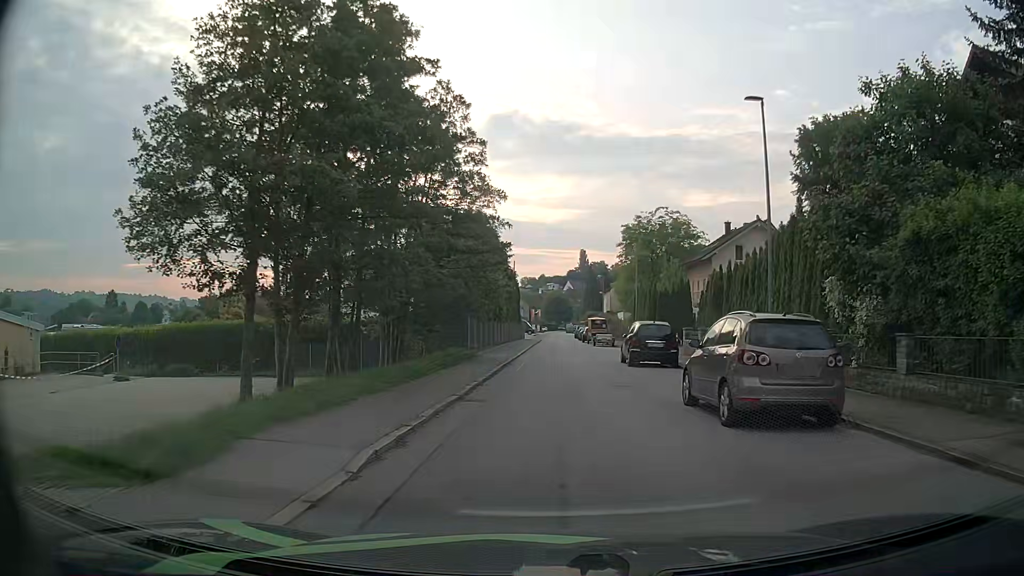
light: Day
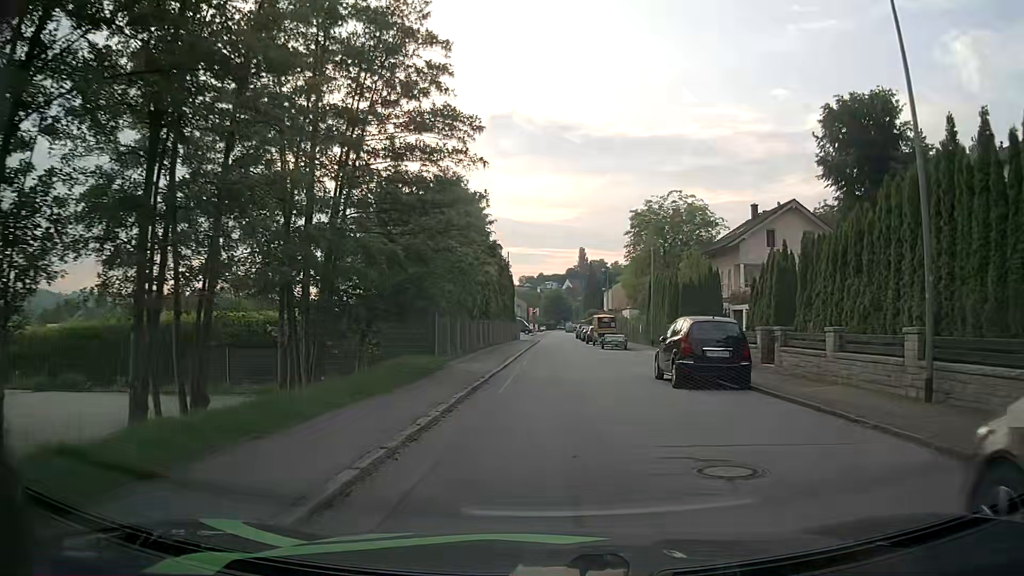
(0.0, +8.8) m; +1°
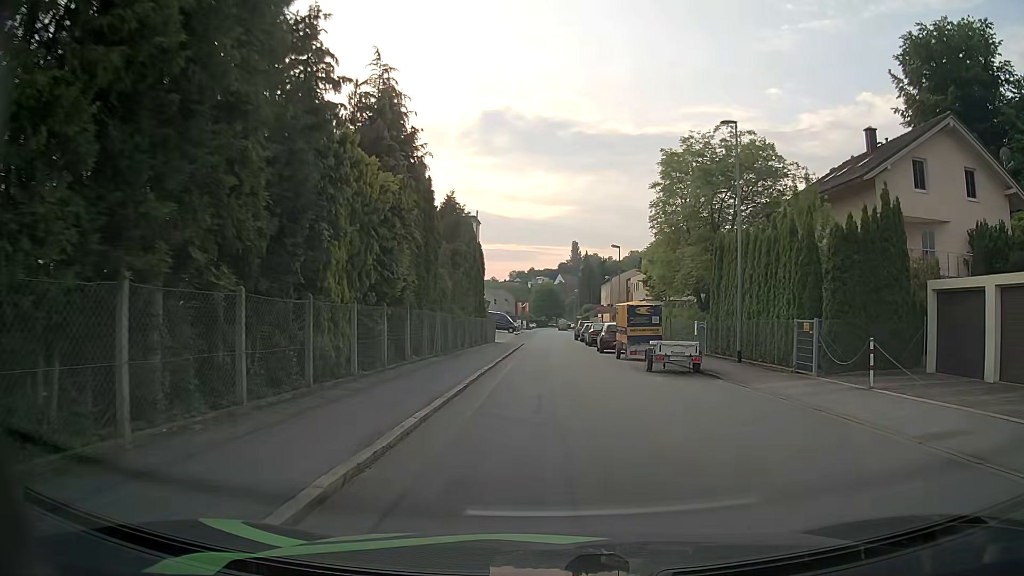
(-0.1, +22.3) m; 0°
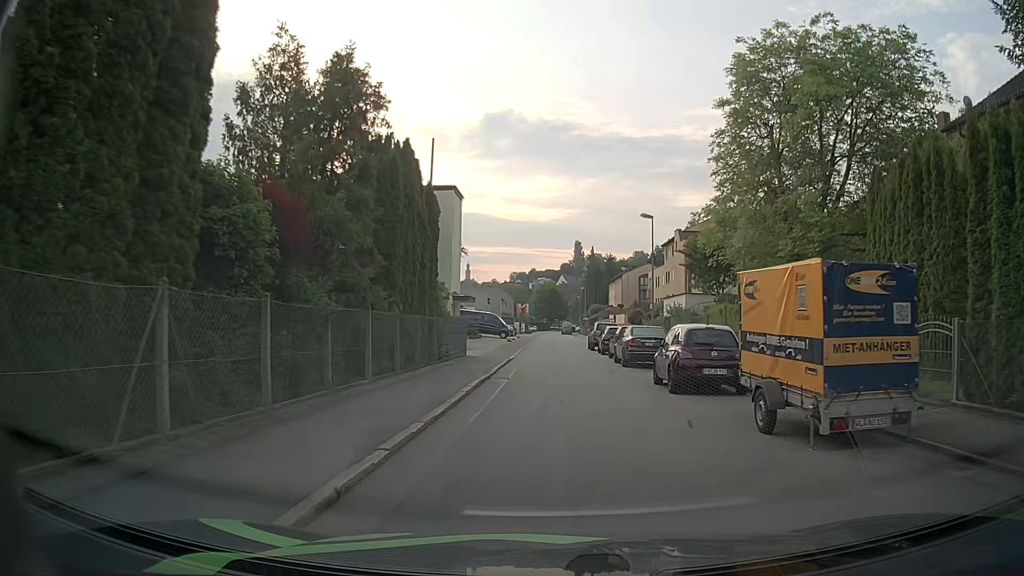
(0.0, +18.1) m; 0°
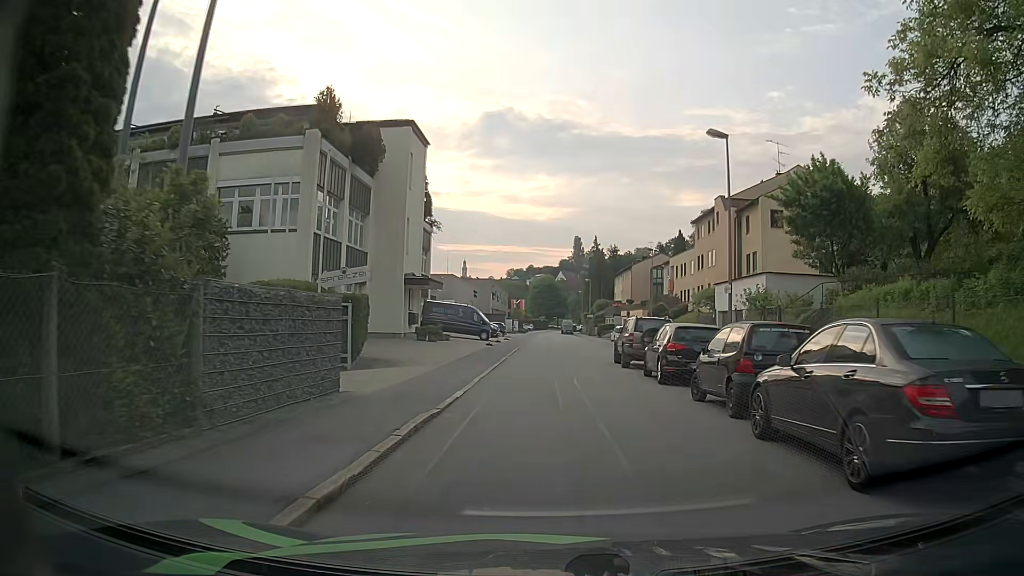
(0.0, +18.2) m; 0°
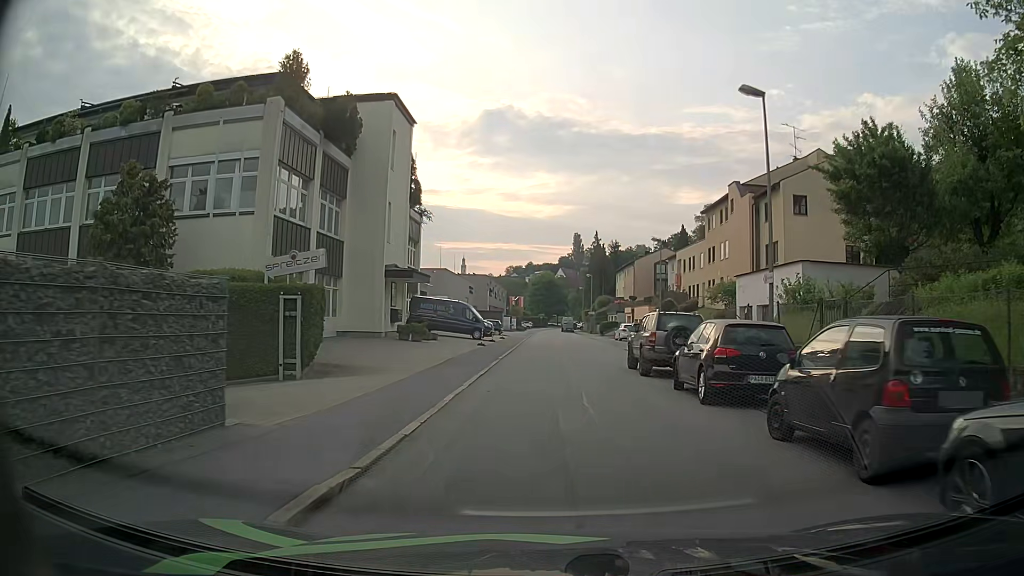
(+0.1, +4.5) m; 0°
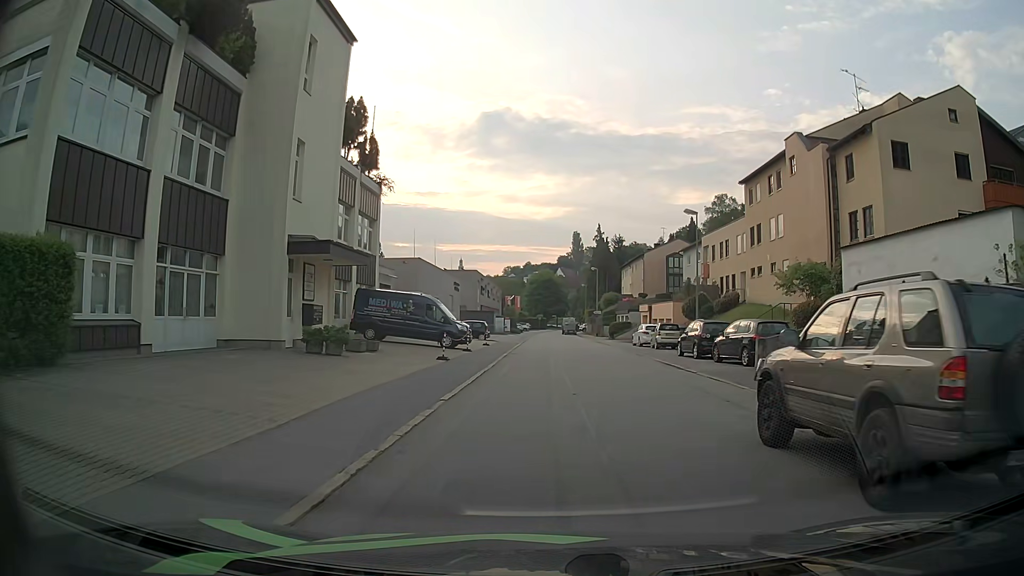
(+0.1, +13.0) m; 0°
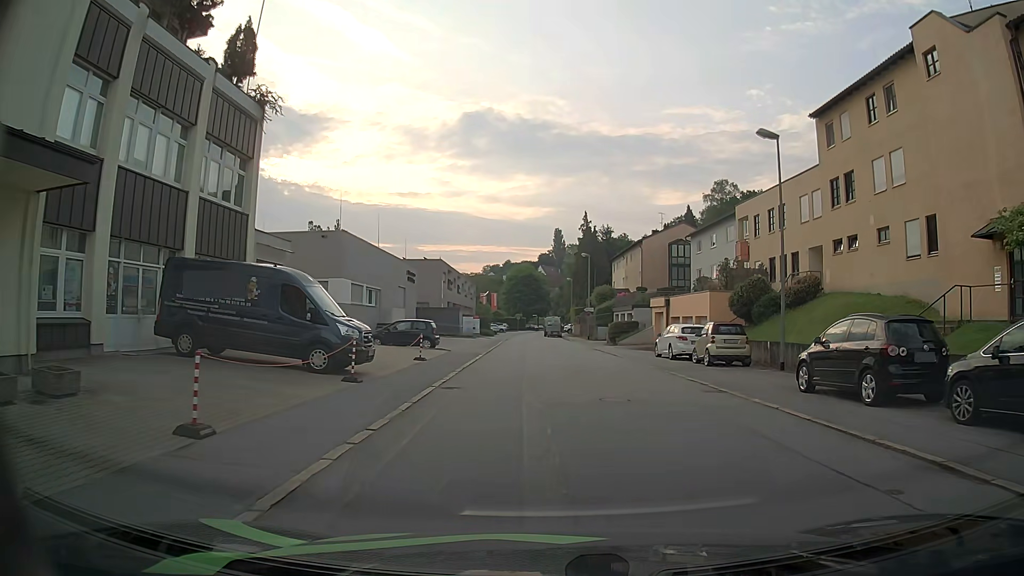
(+0.3, +16.4) m; +2°
